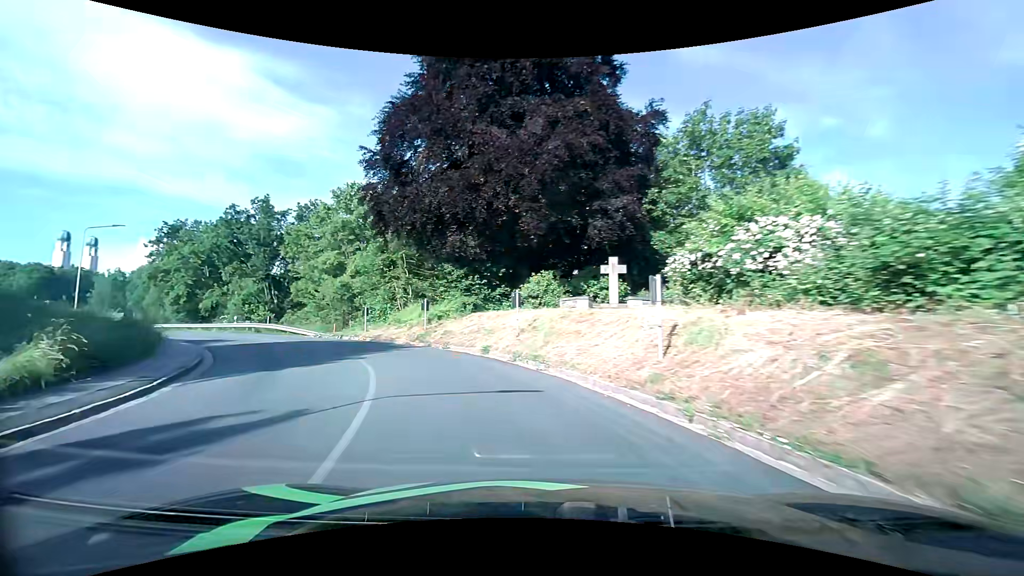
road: tertiary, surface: asphalt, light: Day
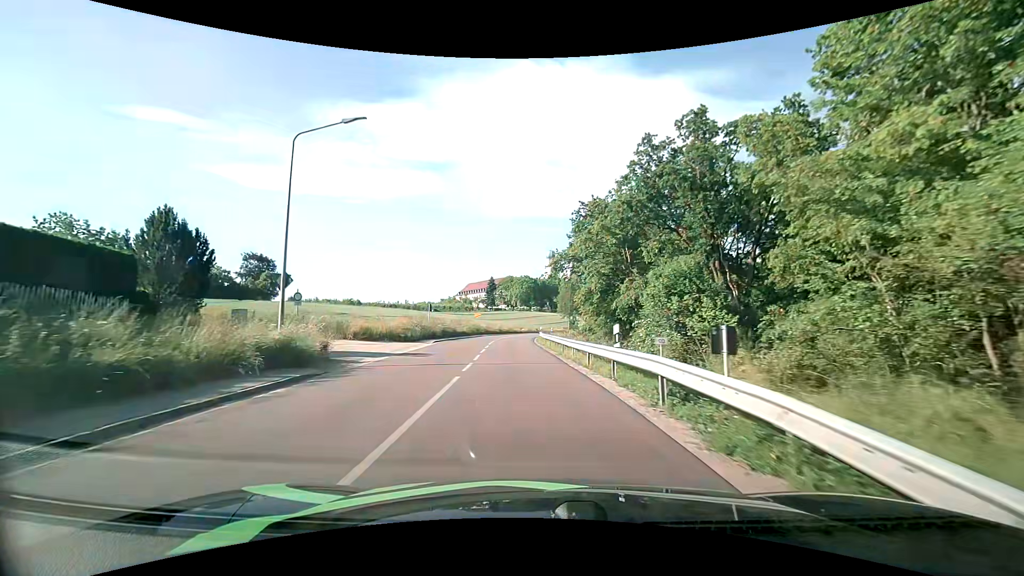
(-15.5, +30.1) m; -50°
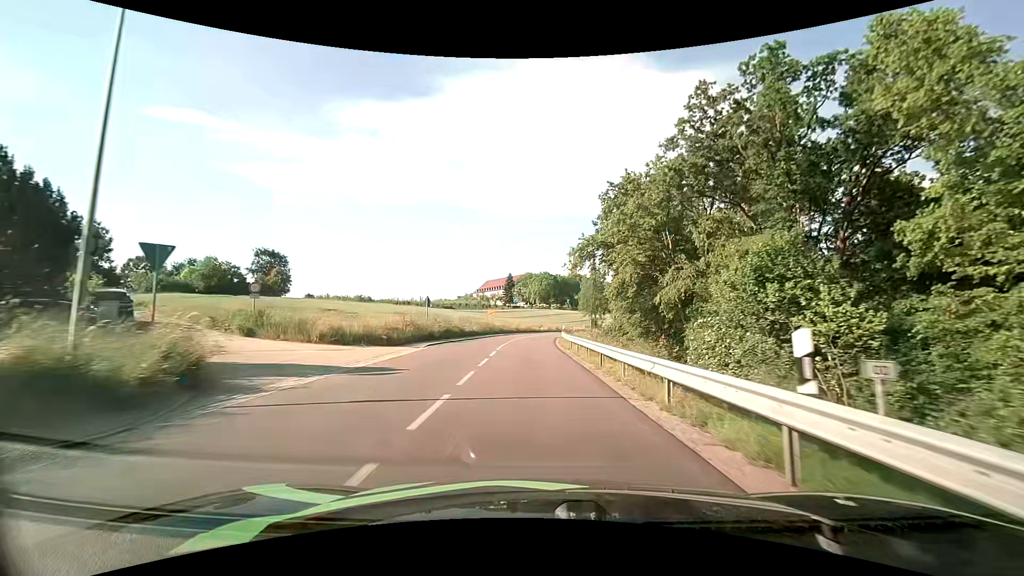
(-0.2, +7.9) m; -3°
(0, +10) (0, +20) (-1, +30) (-1, +40) (0, +50) (0, +60) (+1, +70) (+2, +80) (+4, +90) (+6, +99) m
